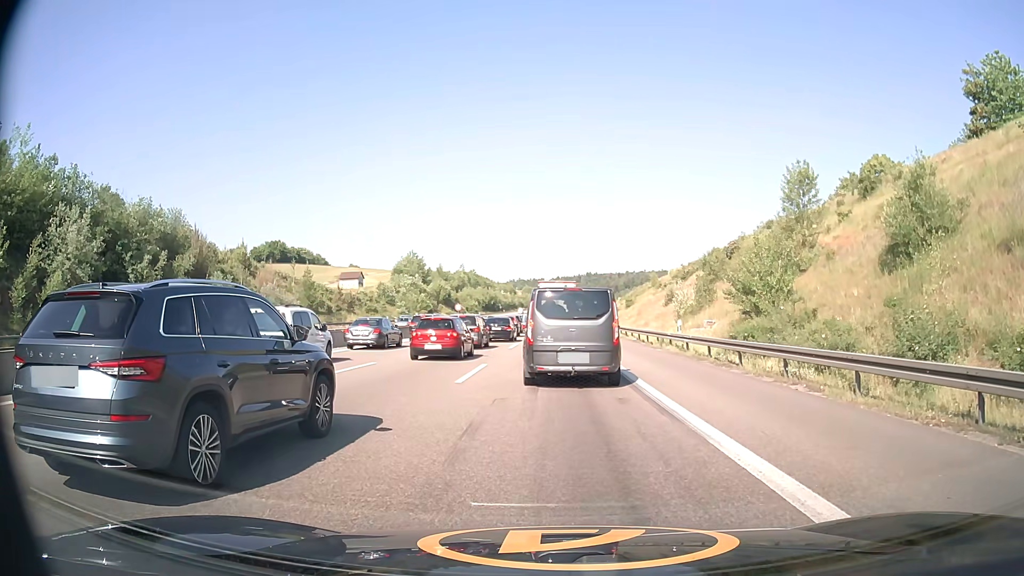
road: motorway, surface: asphalt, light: Day
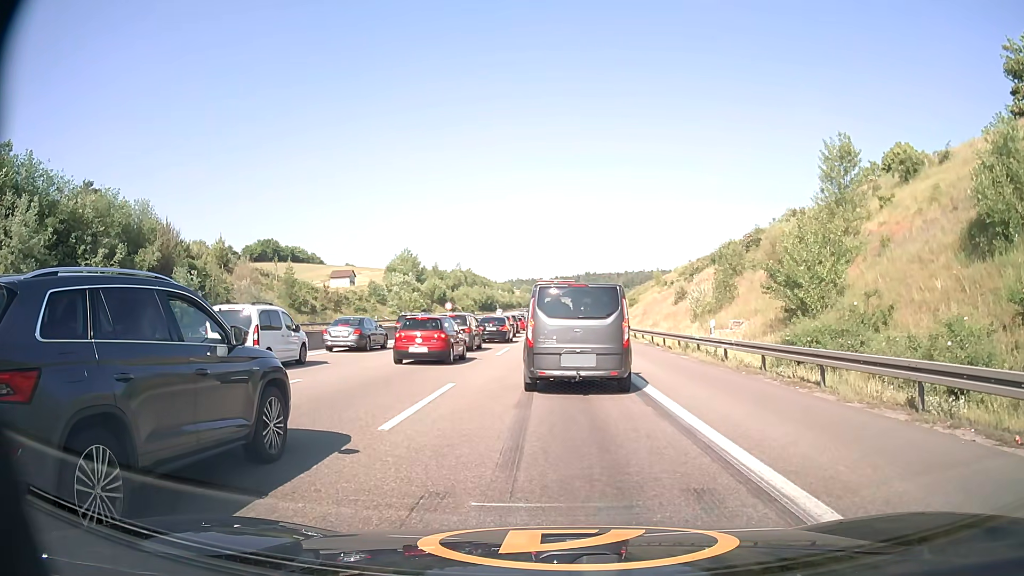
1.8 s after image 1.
(0.0, +6.4) m; 0°
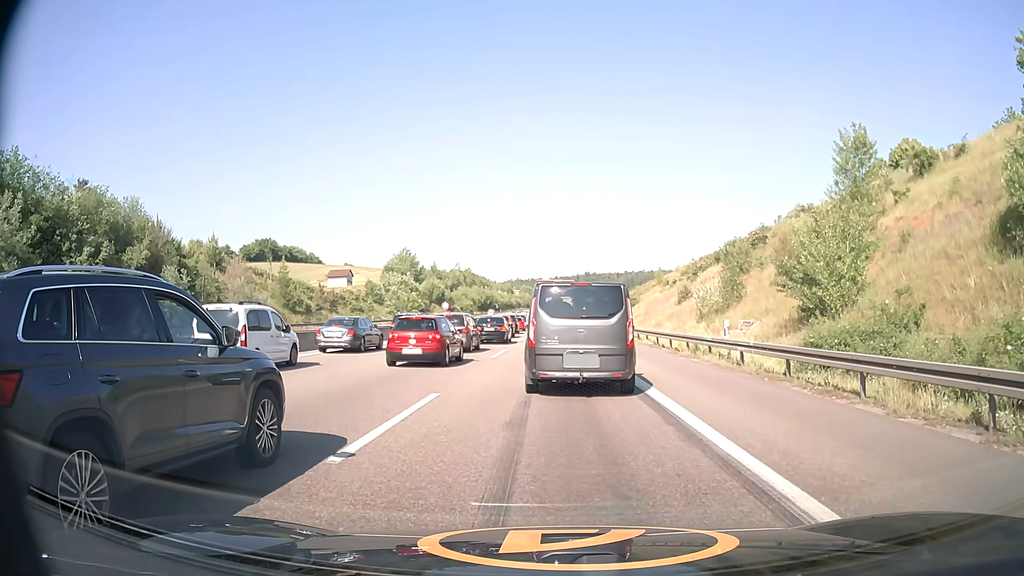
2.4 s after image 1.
(0.0, +1.9) m; -1°
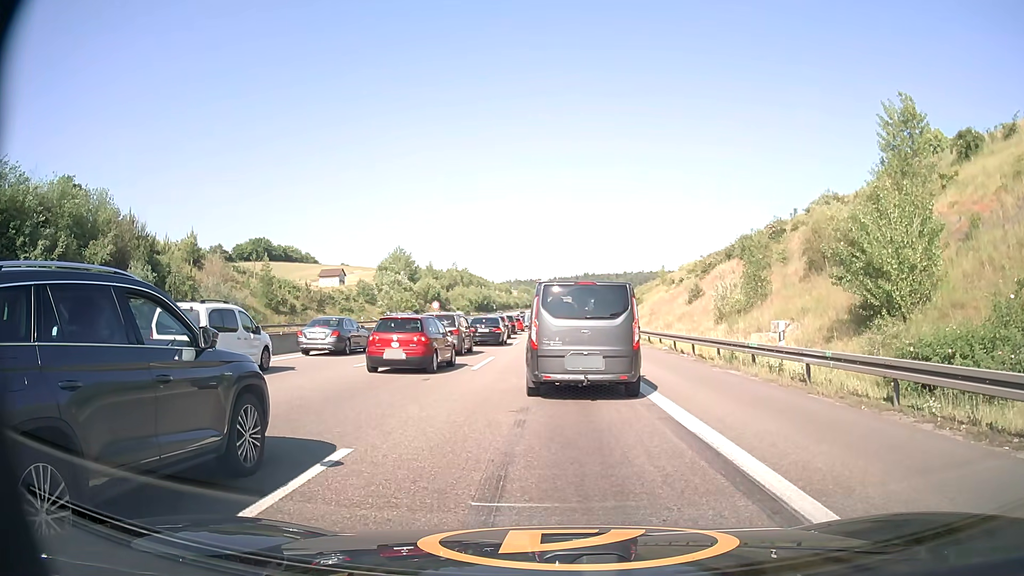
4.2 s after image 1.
(+0.1, +5.3) m; +1°
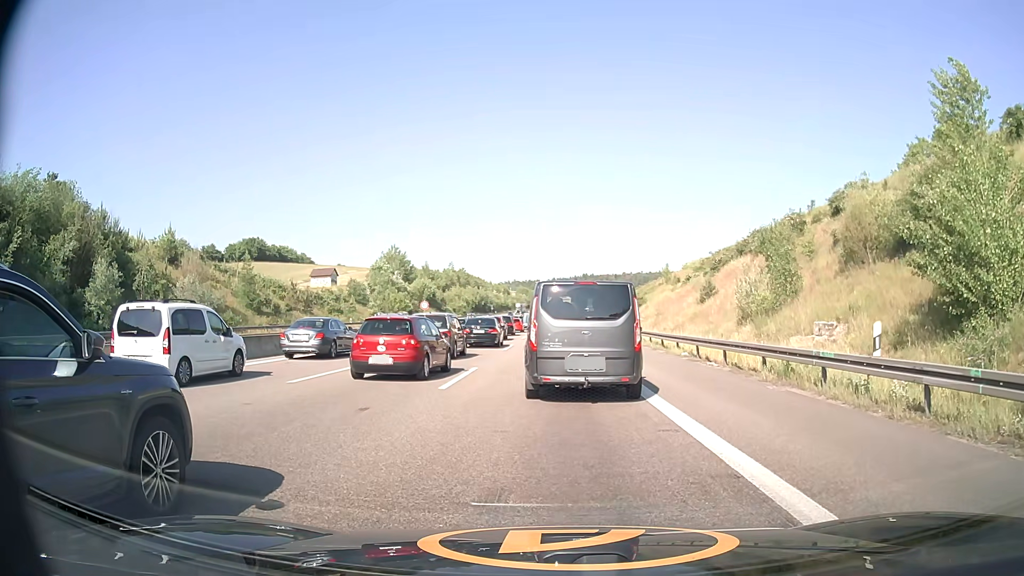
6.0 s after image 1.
(0.0, +5.0) m; 0°
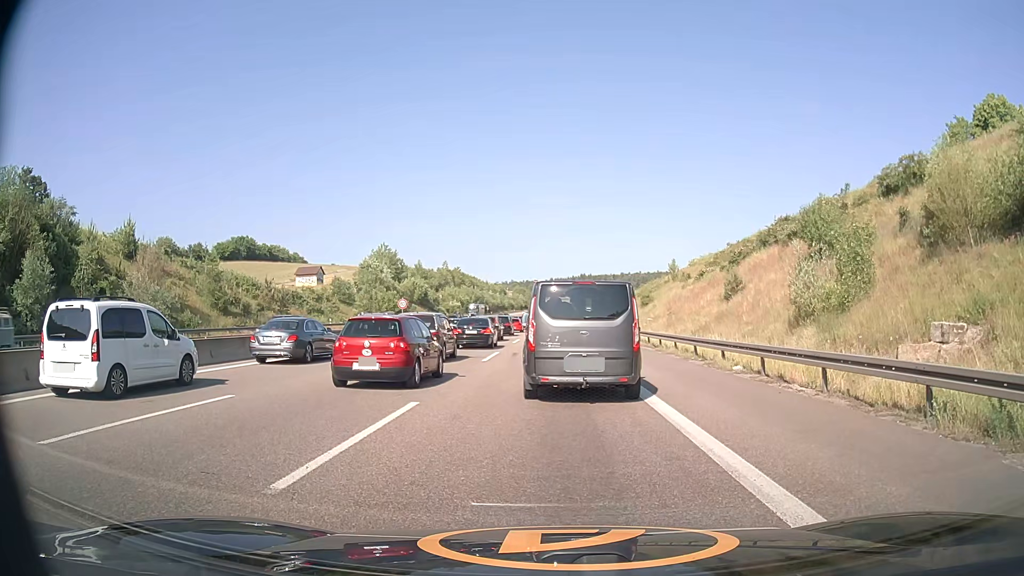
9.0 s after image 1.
(0.0, +8.2) m; +1°
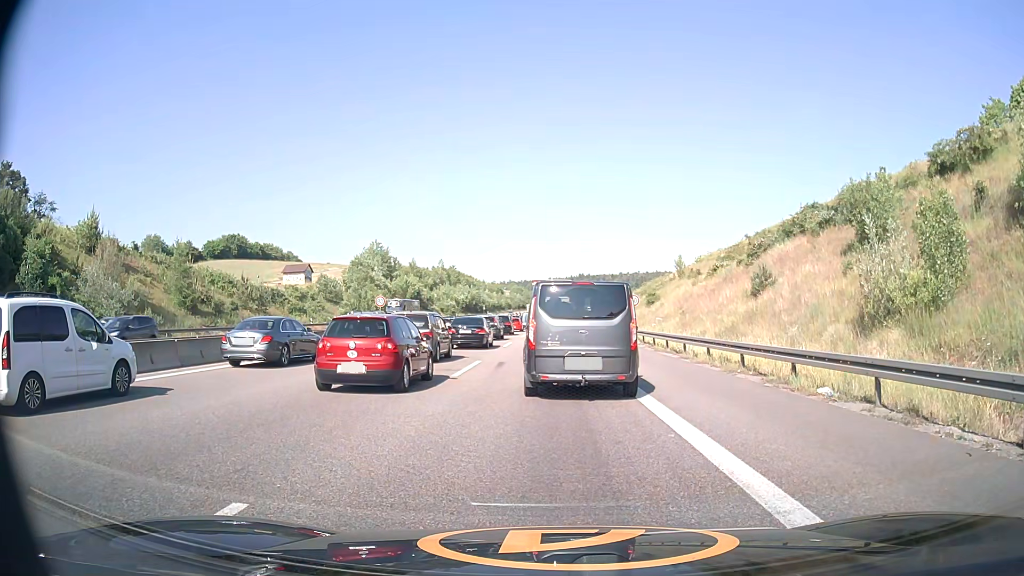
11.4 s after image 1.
(0.0, +6.5) m; 0°
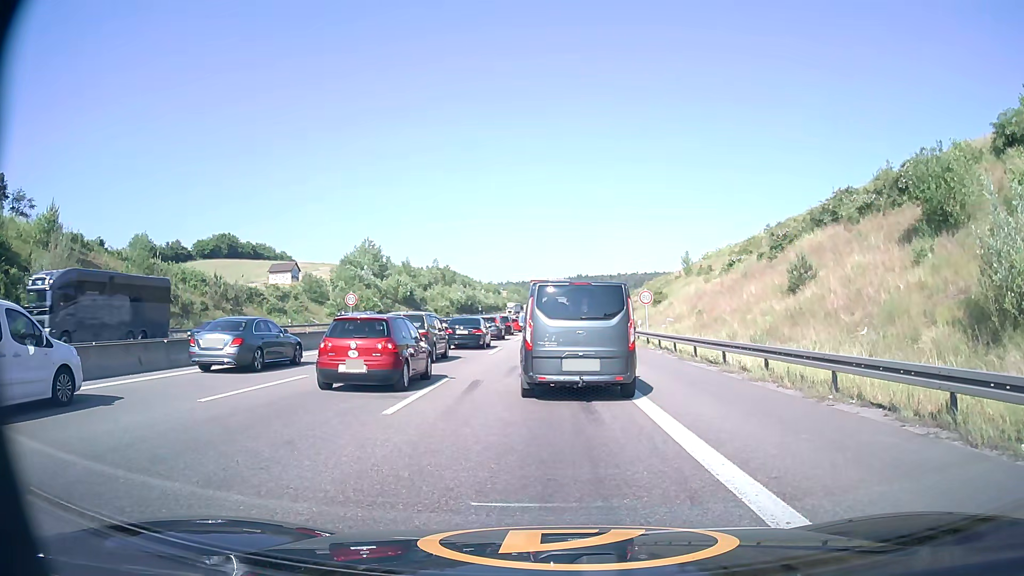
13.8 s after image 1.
(0.0, +6.4) m; 0°
(0, +10) (0, +20) (0, +30) (0, +40) (-1, +50) (-1, +60) (0, +70) (0, +80) (0, +90) (0, +100) m
